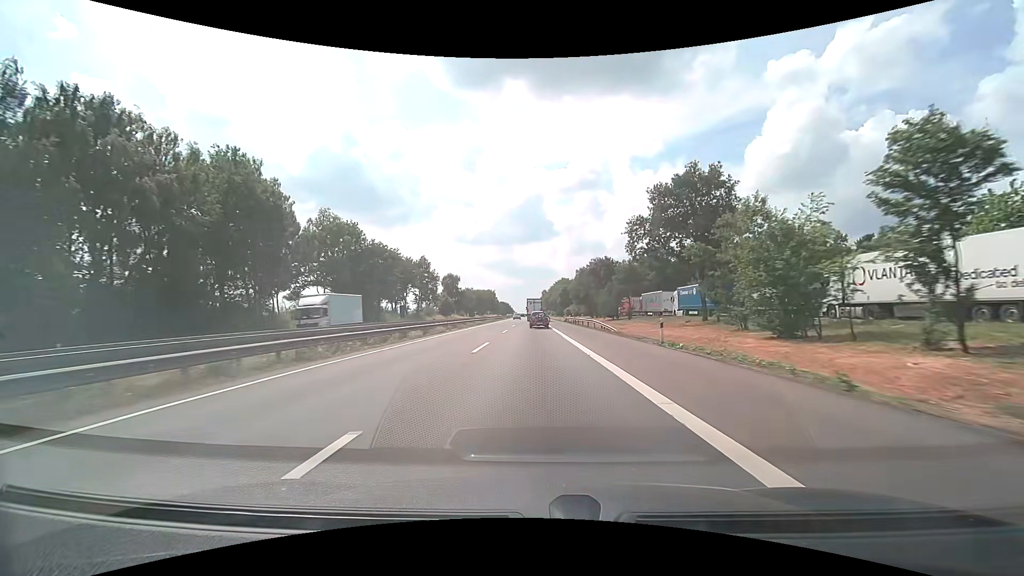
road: motorway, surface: asphalt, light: Day
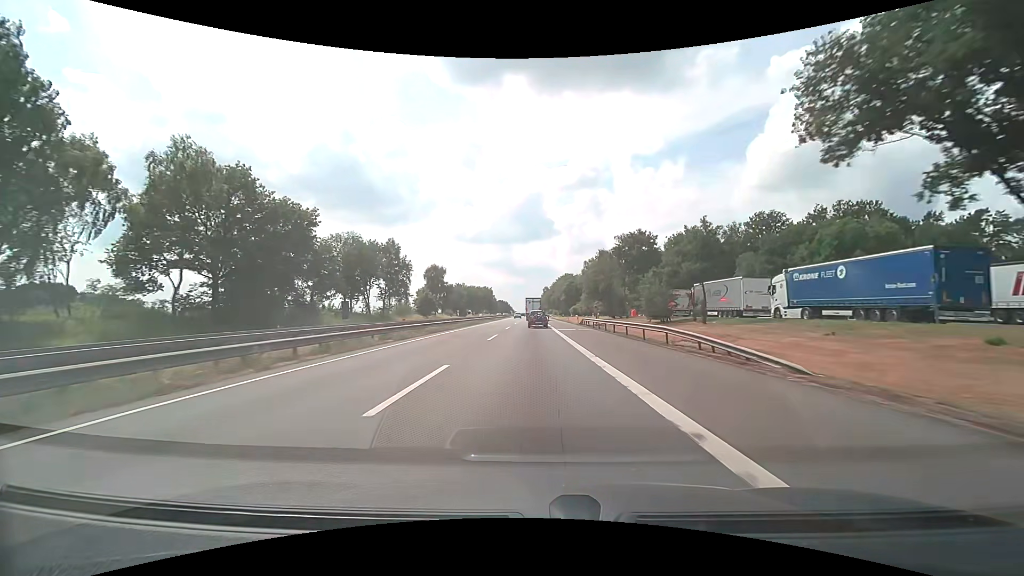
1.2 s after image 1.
(-0.1, +28.8) m; 0°
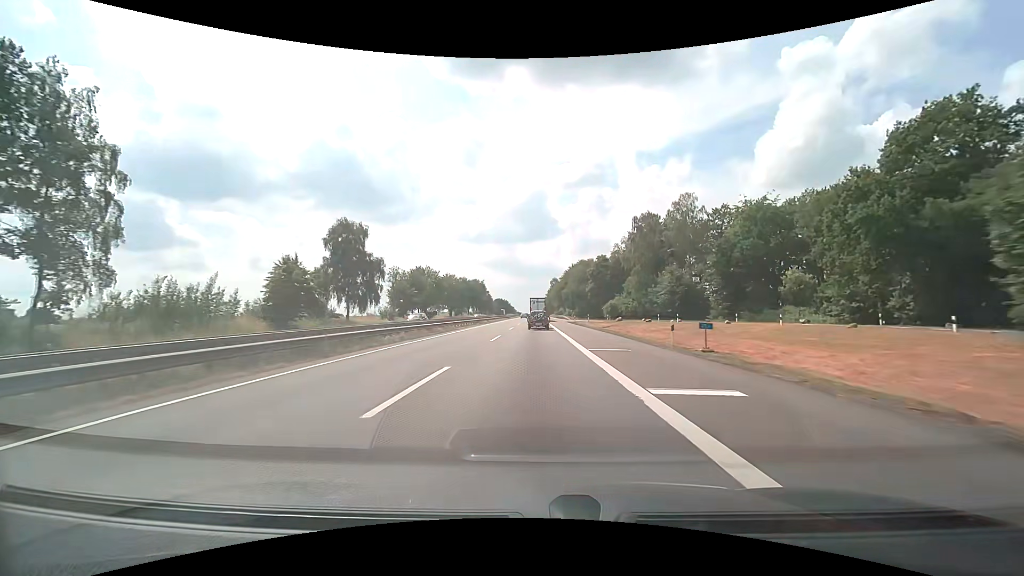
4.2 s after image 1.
(-0.3, +72.6) m; 0°
(0, +10) (0, +20) (0, +30) (0, +40) (0, +50) (0, +60) (0, +70) (0, +80) (0, +90) (0, +100) m
